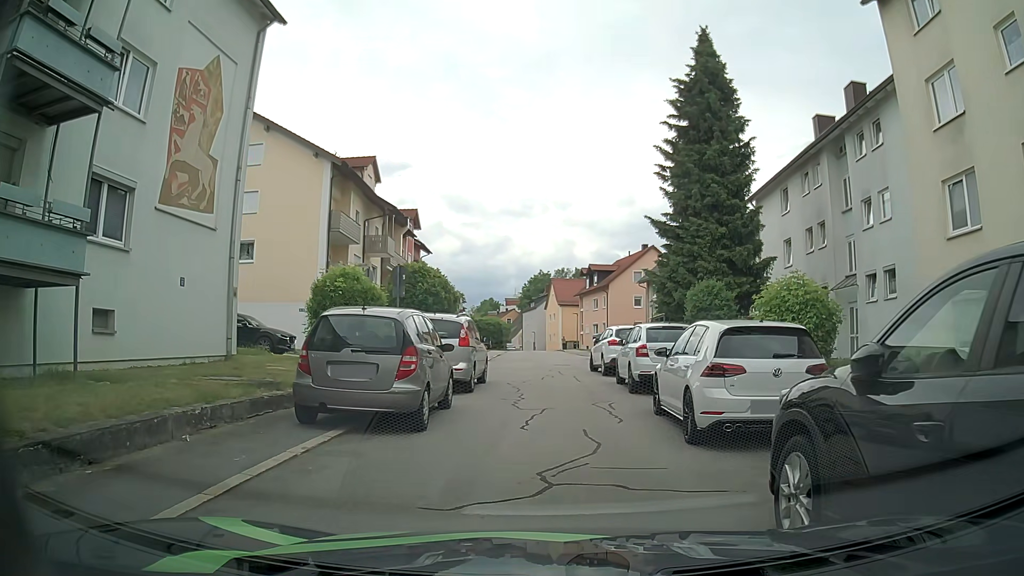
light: Day
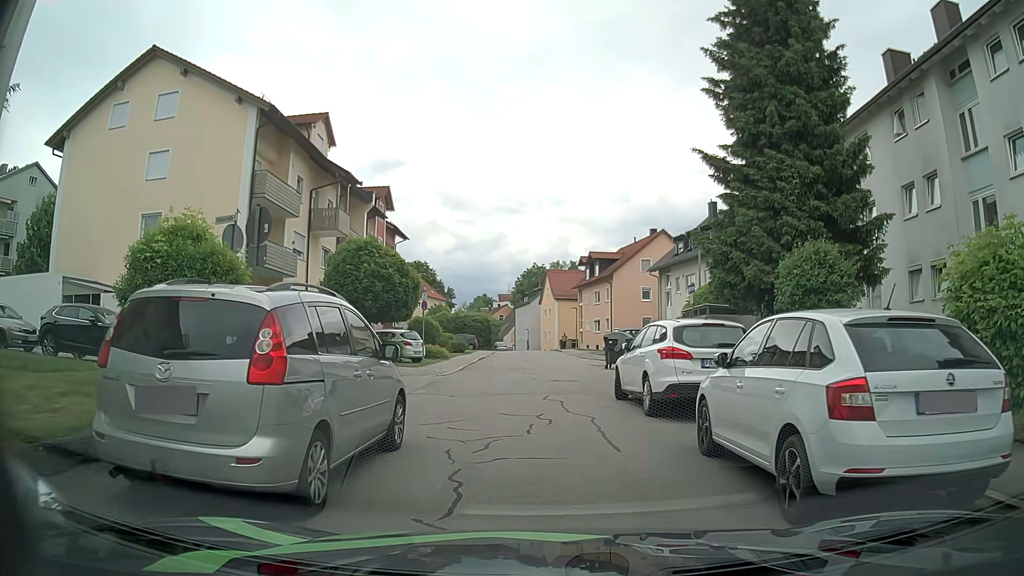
(+0.3, +9.7) m; +2°
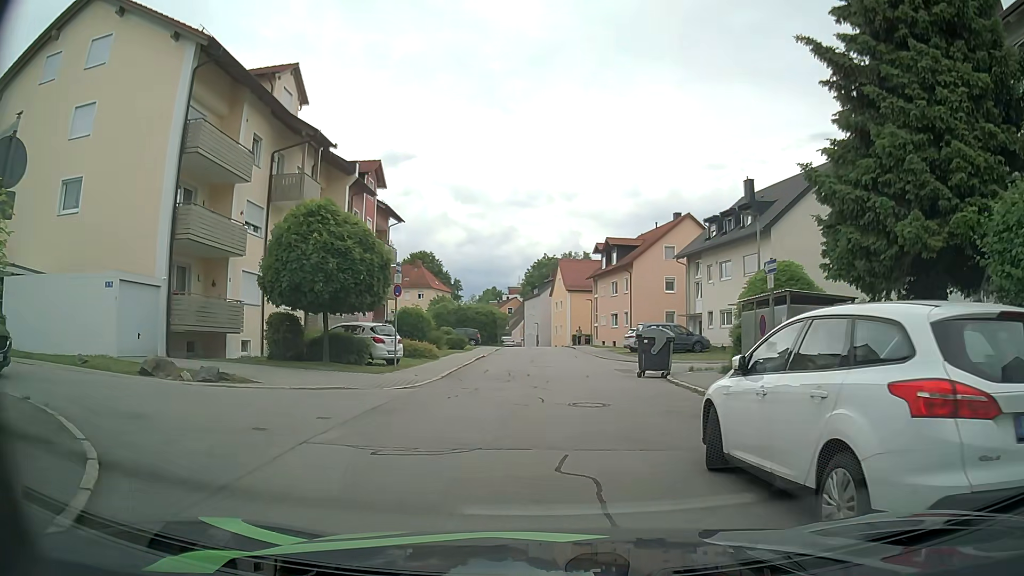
(0.0, +6.8) m; -2°
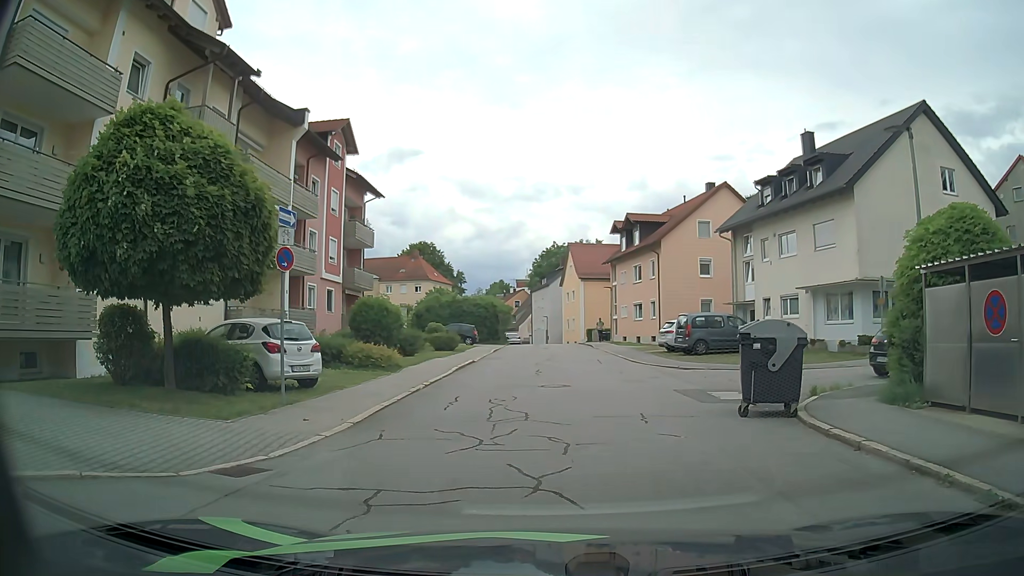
(+0.1, +9.6) m; +1°
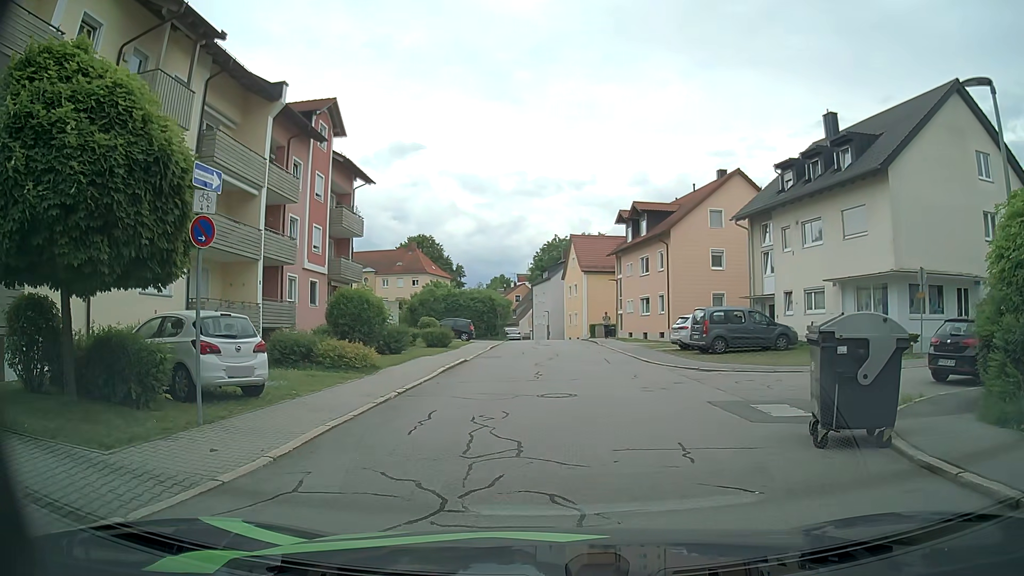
(0.0, +2.9) m; -2°
